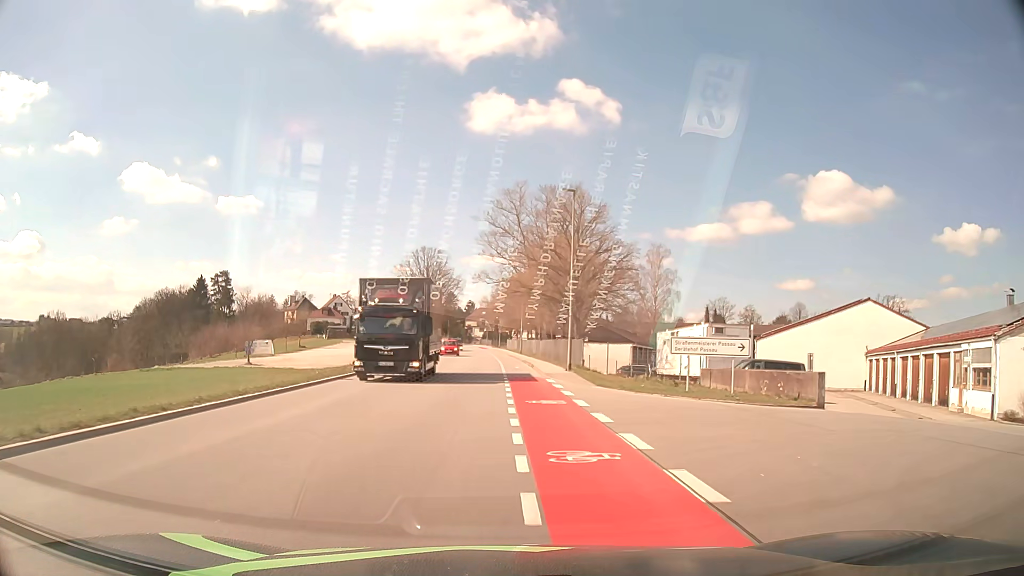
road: tertiary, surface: asphalt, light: Day
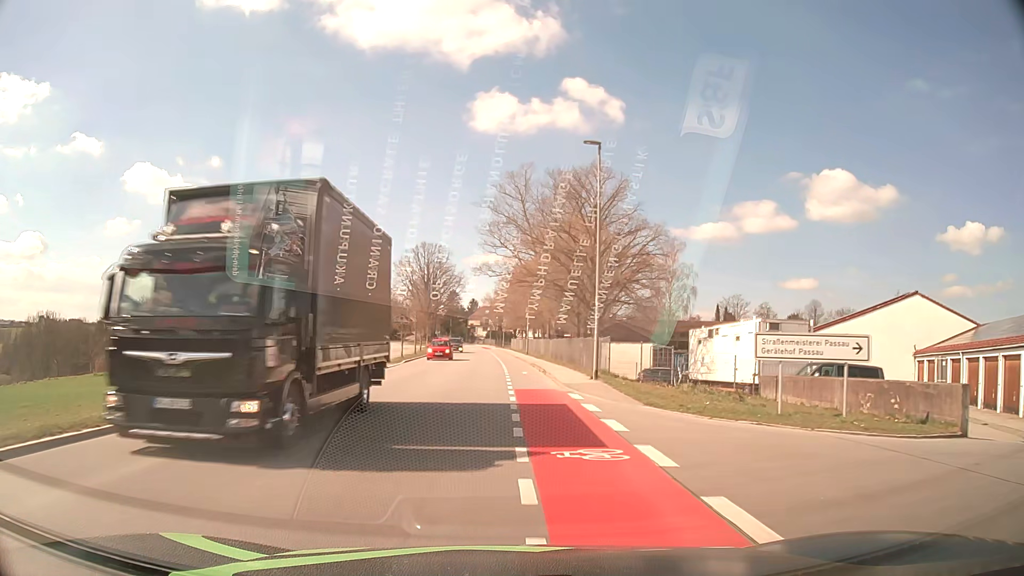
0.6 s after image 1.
(0.0, +7.4) m; 0°
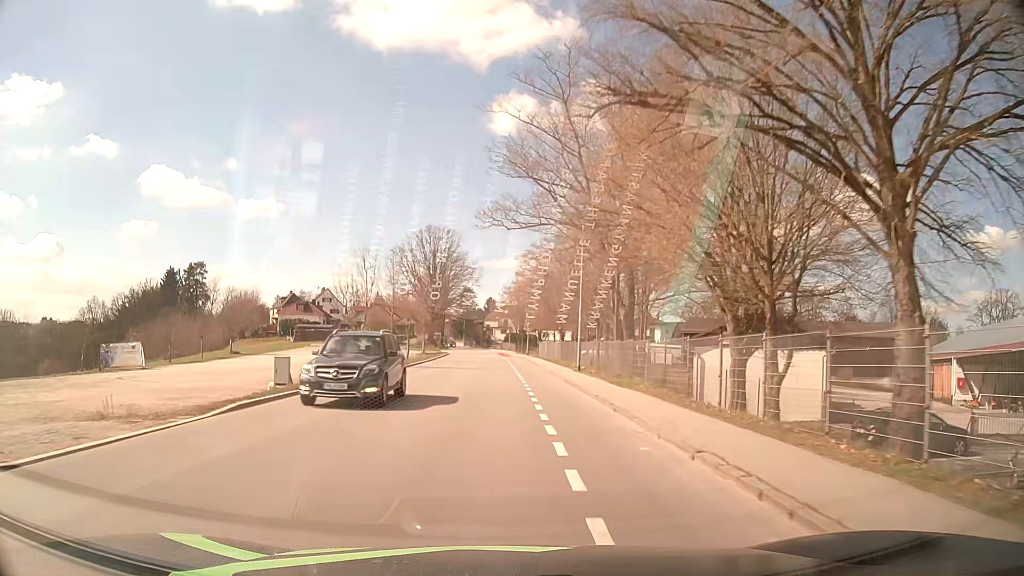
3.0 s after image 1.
(-0.5, +29.6) m; -2°
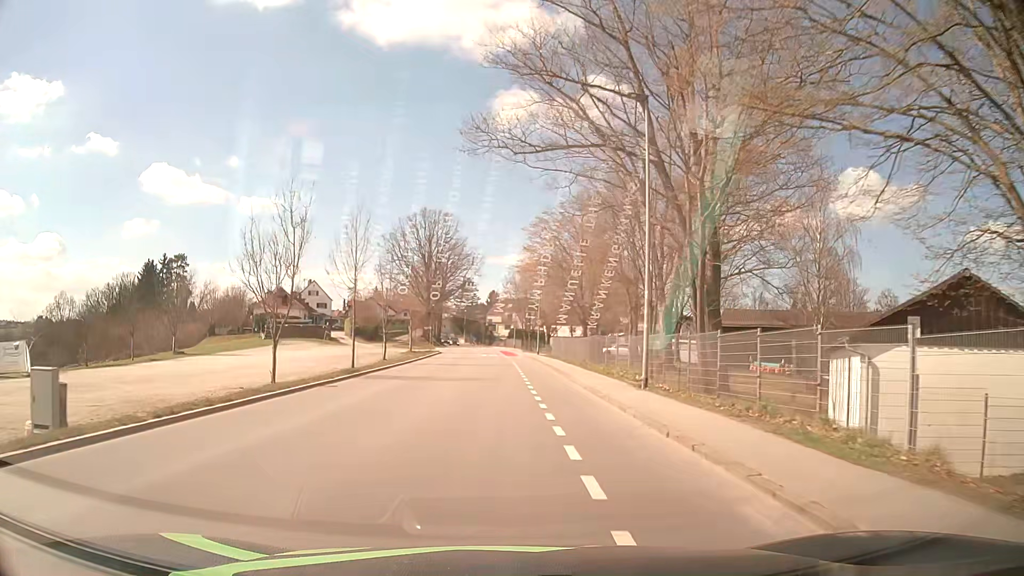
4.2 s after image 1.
(0.0, +14.6) m; 0°
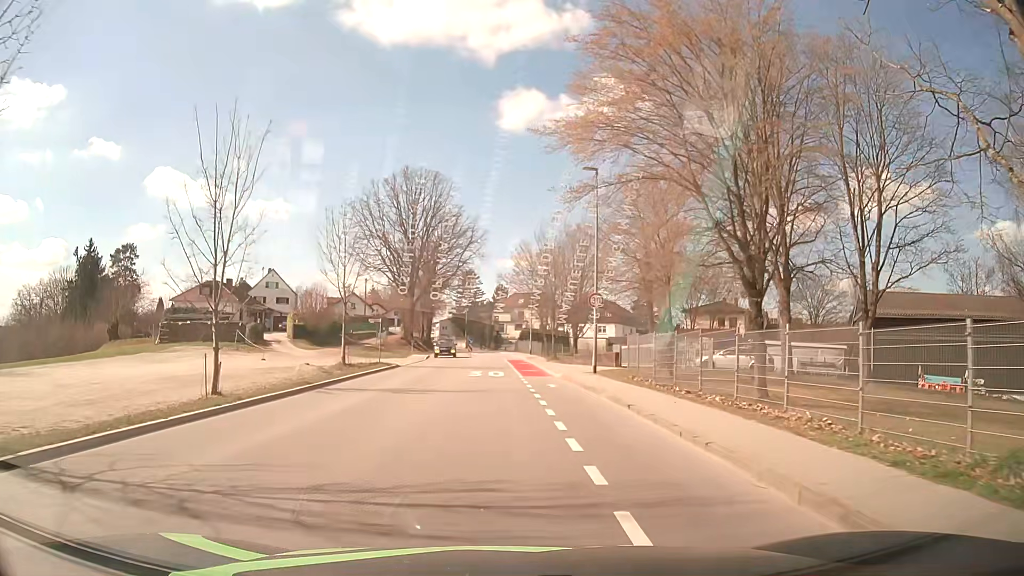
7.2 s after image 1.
(-0.4, +31.3) m; -1°
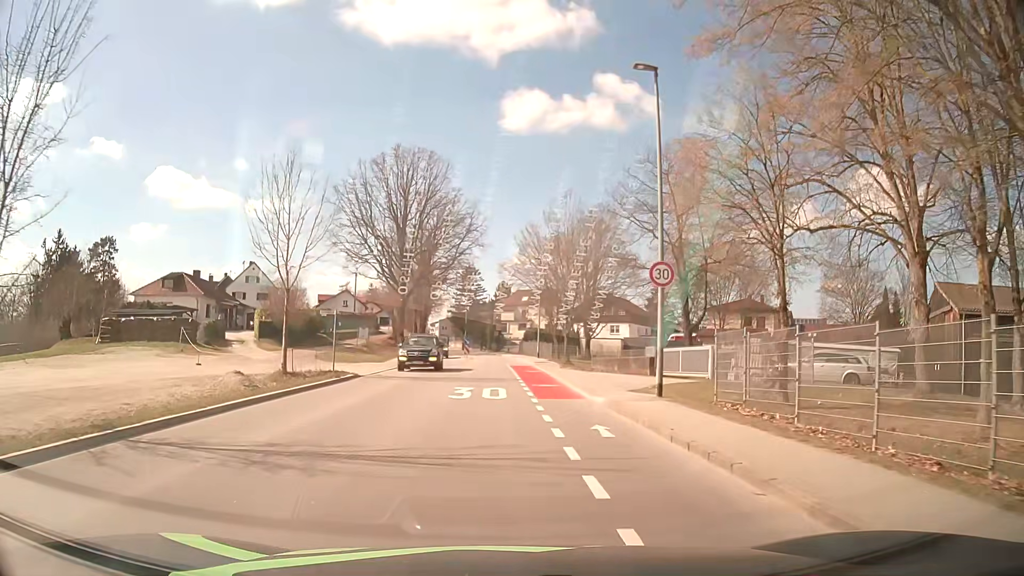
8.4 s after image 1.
(-0.1, +10.4) m; -1°
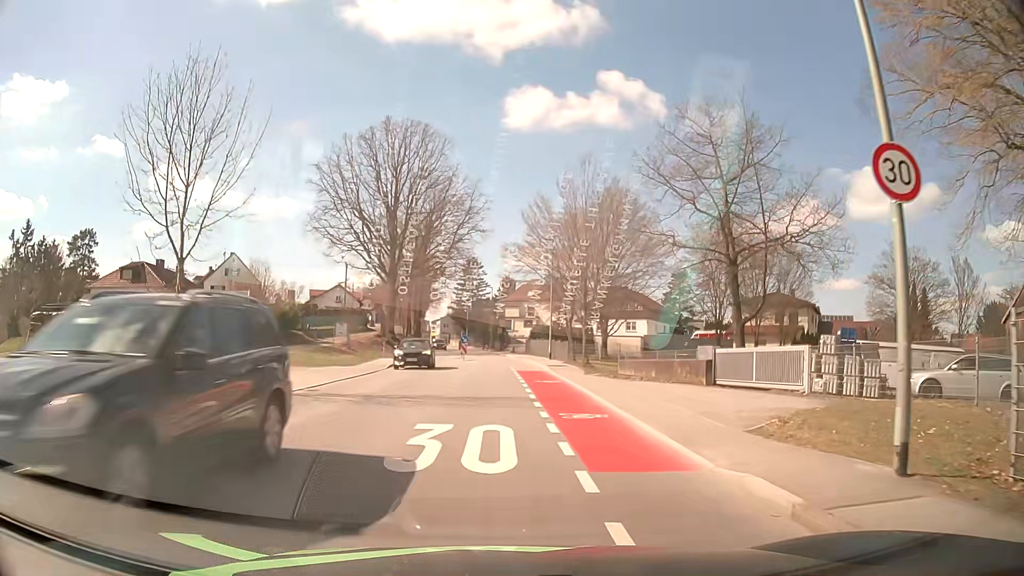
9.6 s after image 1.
(0.0, +9.7) m; 0°
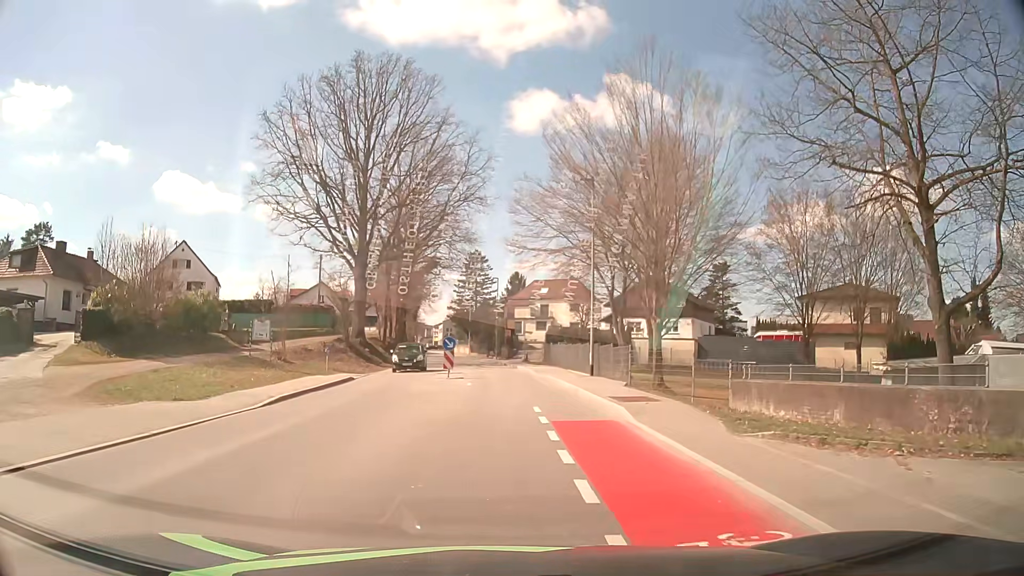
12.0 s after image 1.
(-0.3, +18.5) m; -1°
(0, +10) (0, +20) (0, +30) (-1, +40) (-2, +50) (-3, +60) (-4, +70) (-5, +80) (-6, +90) (-7, +100) m
